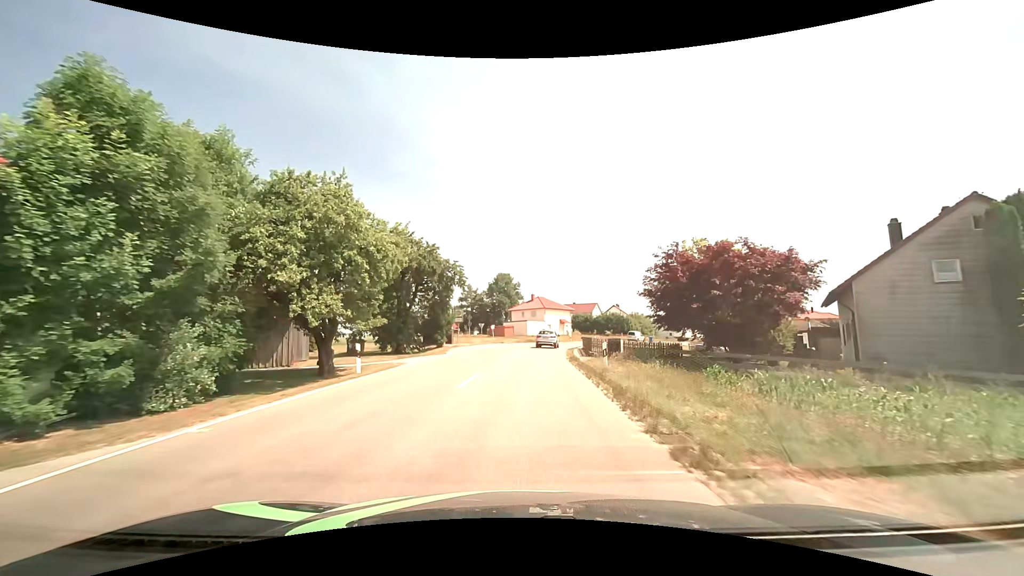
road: tertiary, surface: asphalt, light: Day
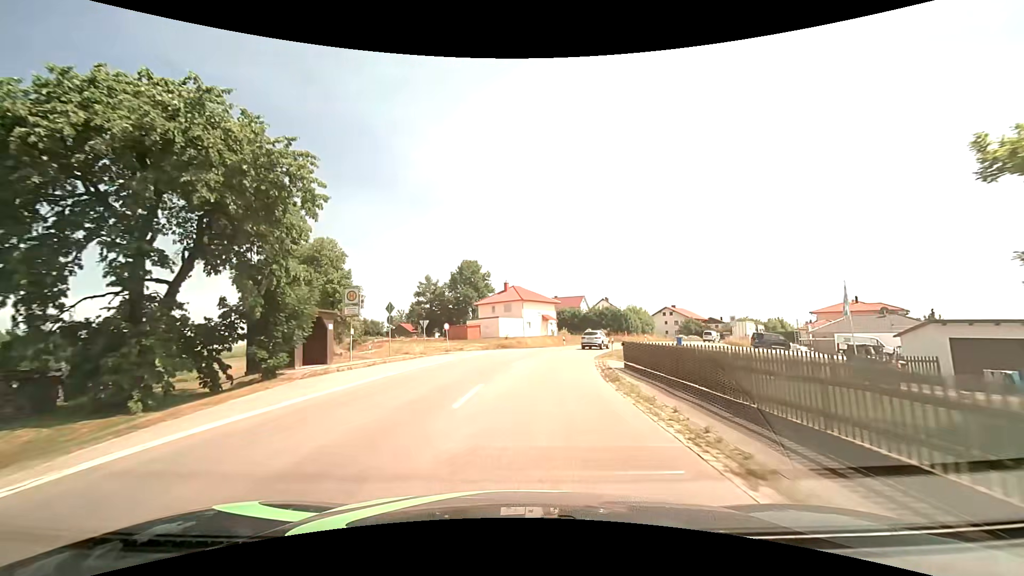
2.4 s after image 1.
(+0.5, +26.7) m; +3°
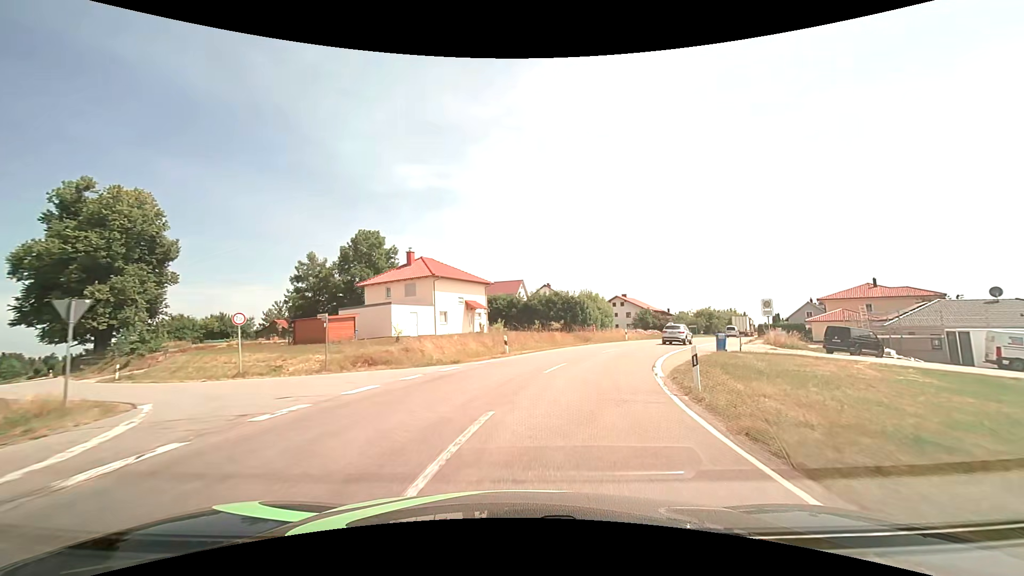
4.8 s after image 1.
(+1.7, +28.4) m; +8°
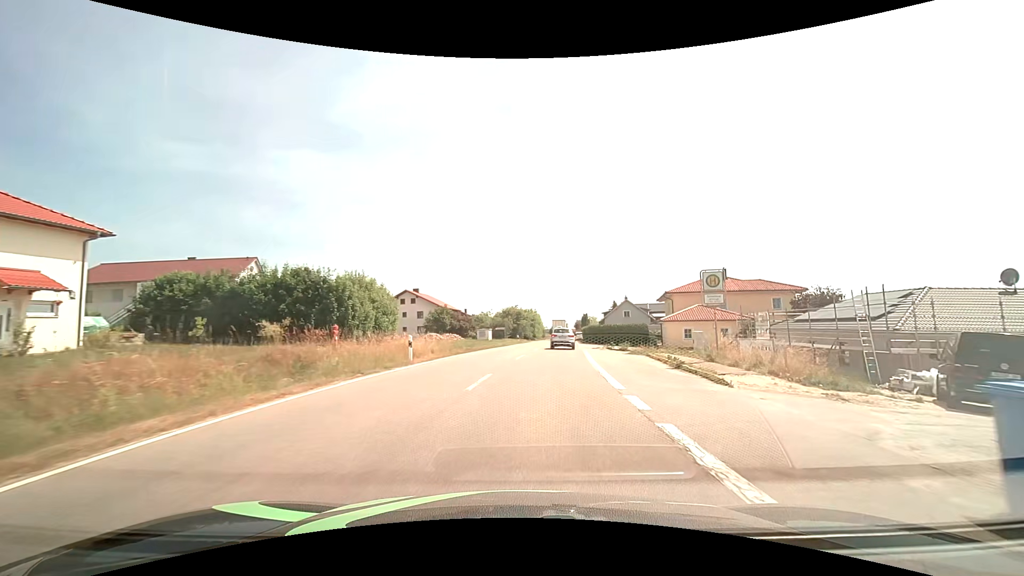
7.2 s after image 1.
(+5.6, +27.5) m; +24°
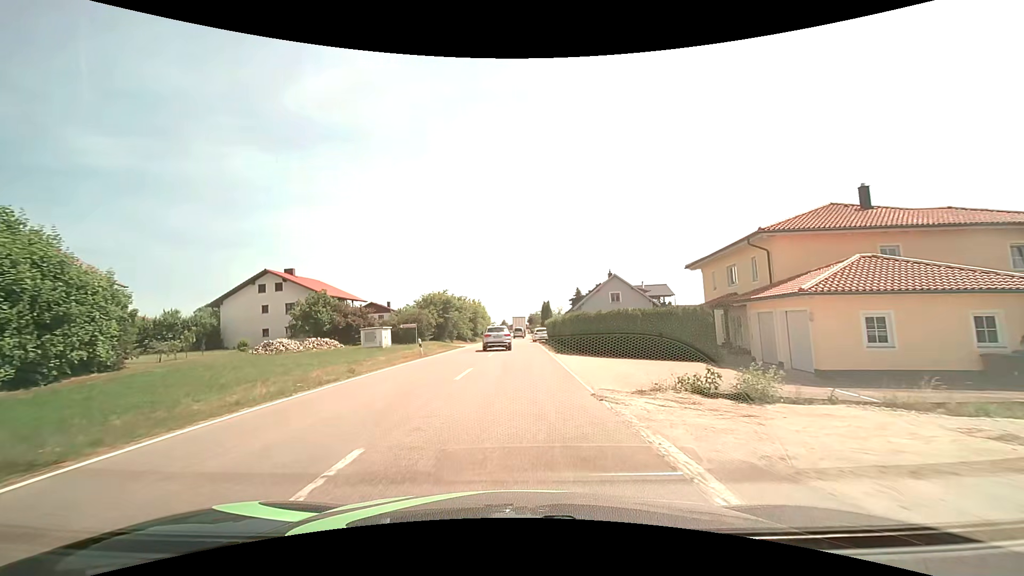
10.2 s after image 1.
(+2.7, +32.2) m; +6°
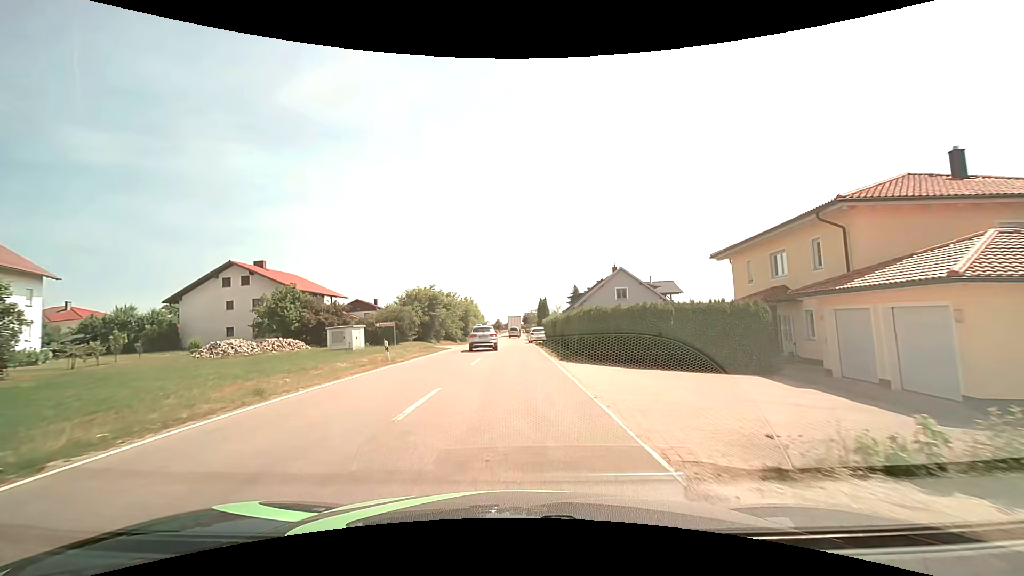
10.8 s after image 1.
(+0.1, +5.9) m; +1°
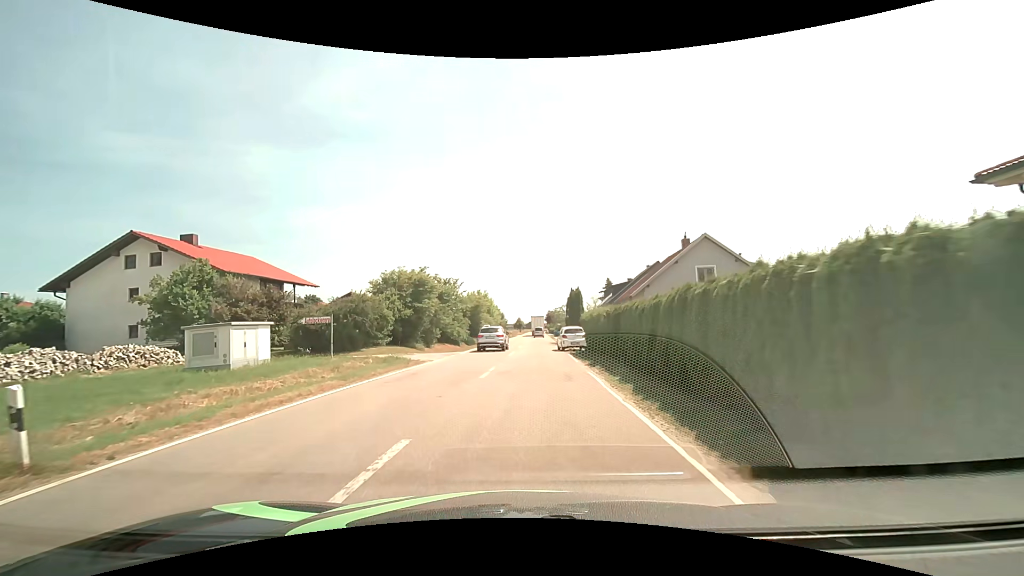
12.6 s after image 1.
(0.0, +16.8) m; -3°
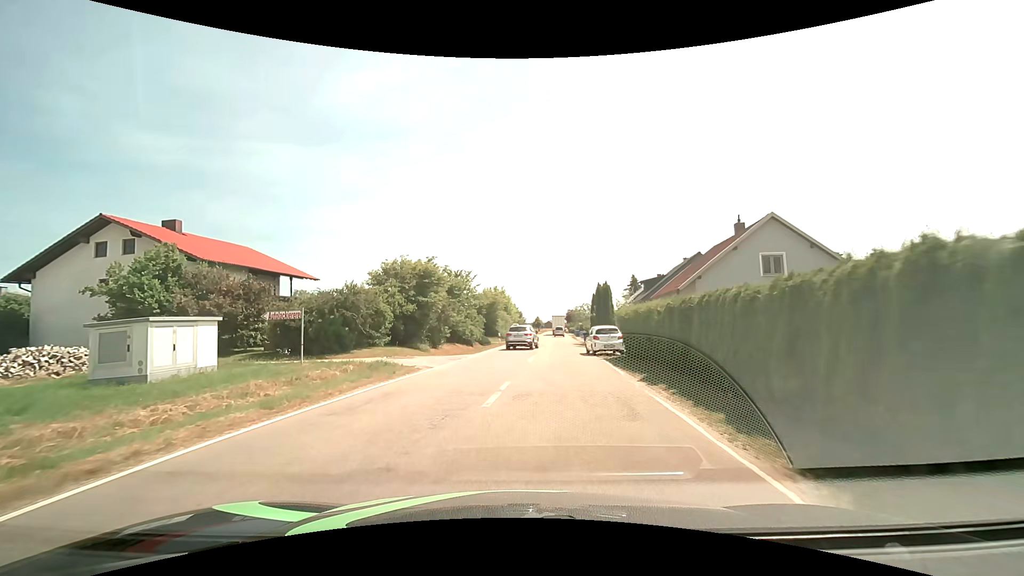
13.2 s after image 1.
(-0.1, +5.3) m; -2°
(0, +10) (0, +20) (0, +30) (+2, +40) (+3, +50) (+5, +60) (+6, +70) (+6, +80) (+7, +90) (+8, +100) m
